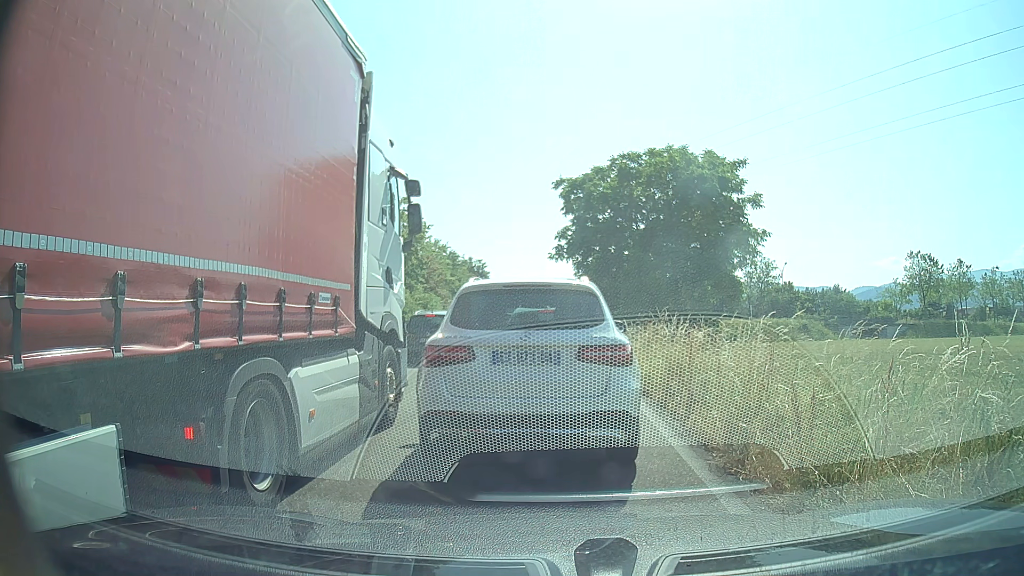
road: trunk_link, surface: asphalt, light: Day
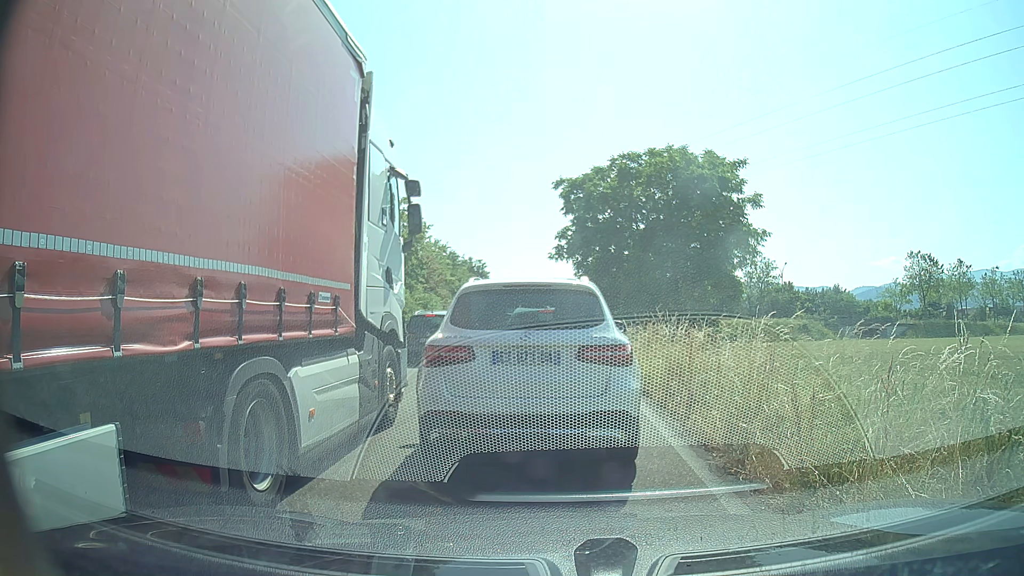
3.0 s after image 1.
(0.0, 0.0) m; 0°
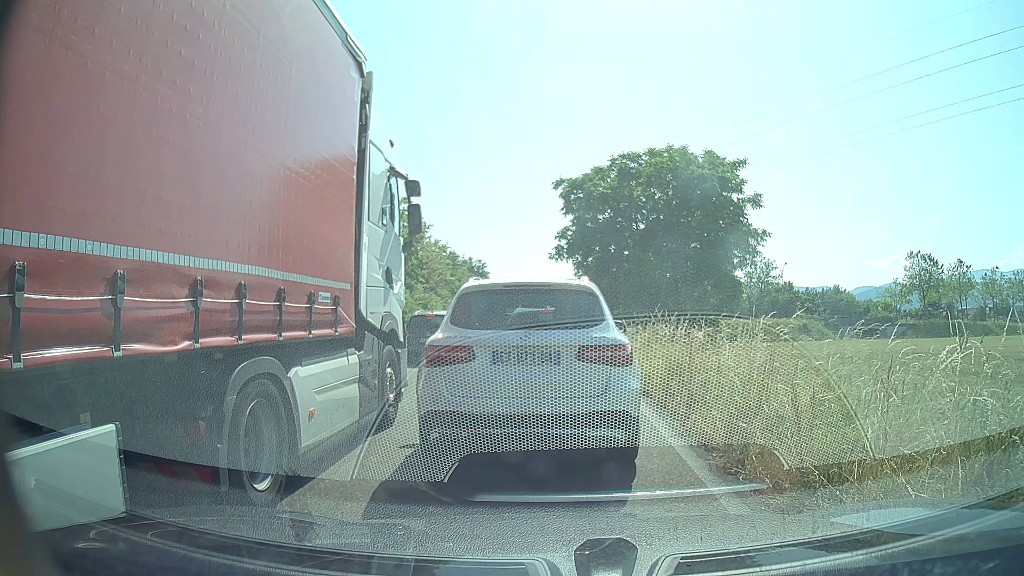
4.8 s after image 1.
(0.0, 0.0) m; 0°
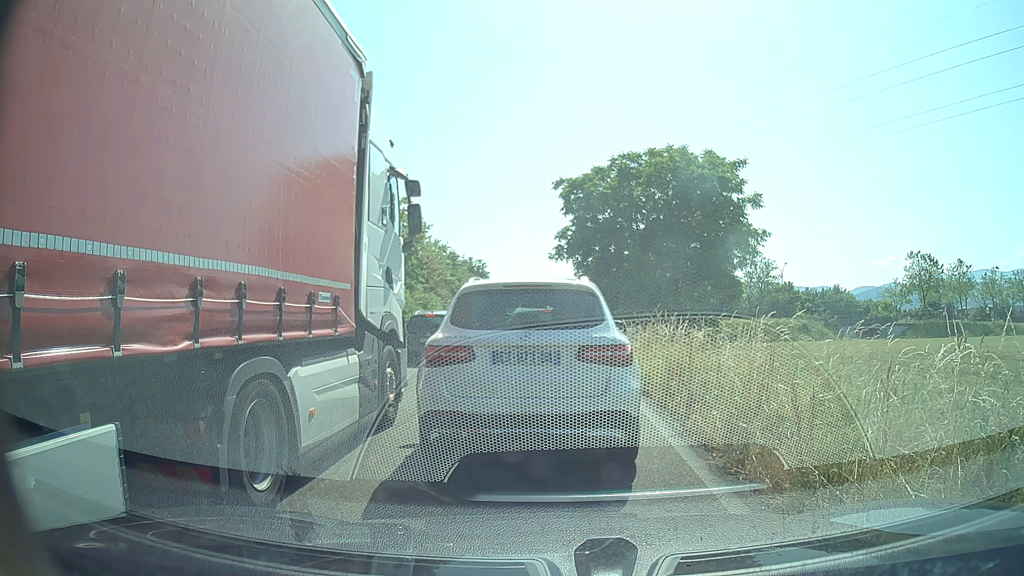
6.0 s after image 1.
(0.0, 0.0) m; 0°
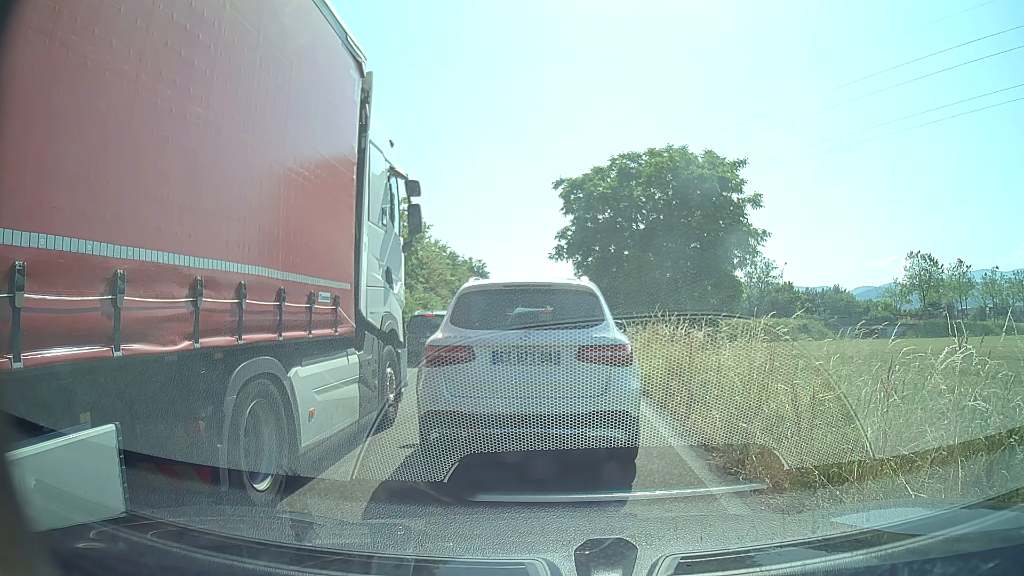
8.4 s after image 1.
(0.0, 0.0) m; 0°
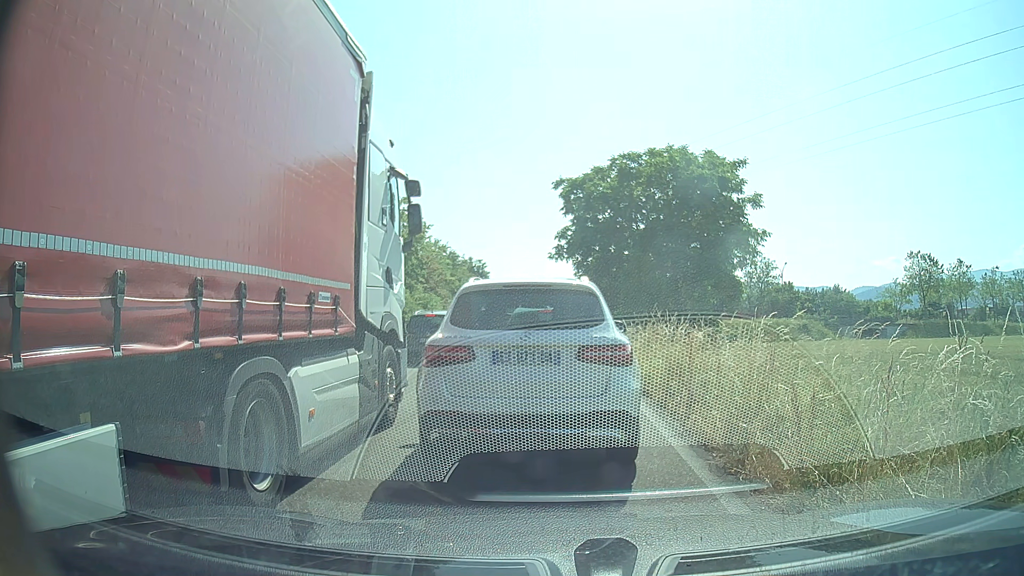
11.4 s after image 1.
(0.0, 0.0) m; 0°
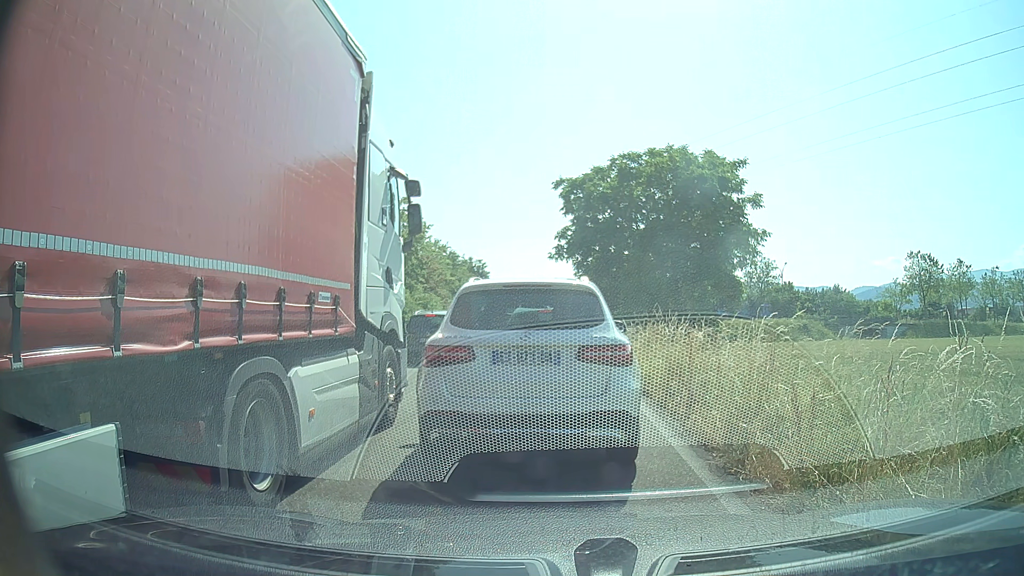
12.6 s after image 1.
(0.0, 0.0) m; 0°
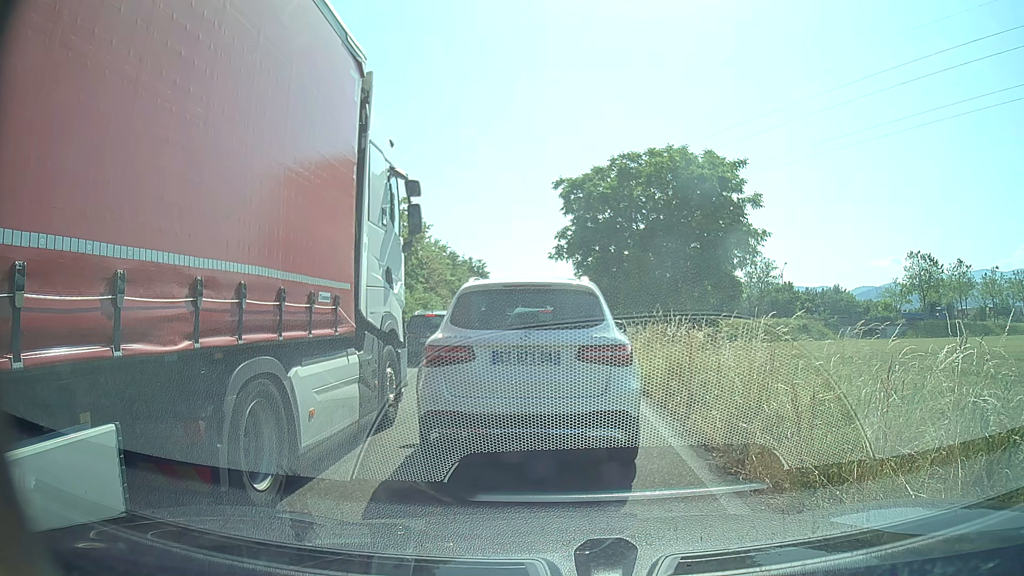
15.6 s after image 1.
(0.0, 0.0) m; 0°
